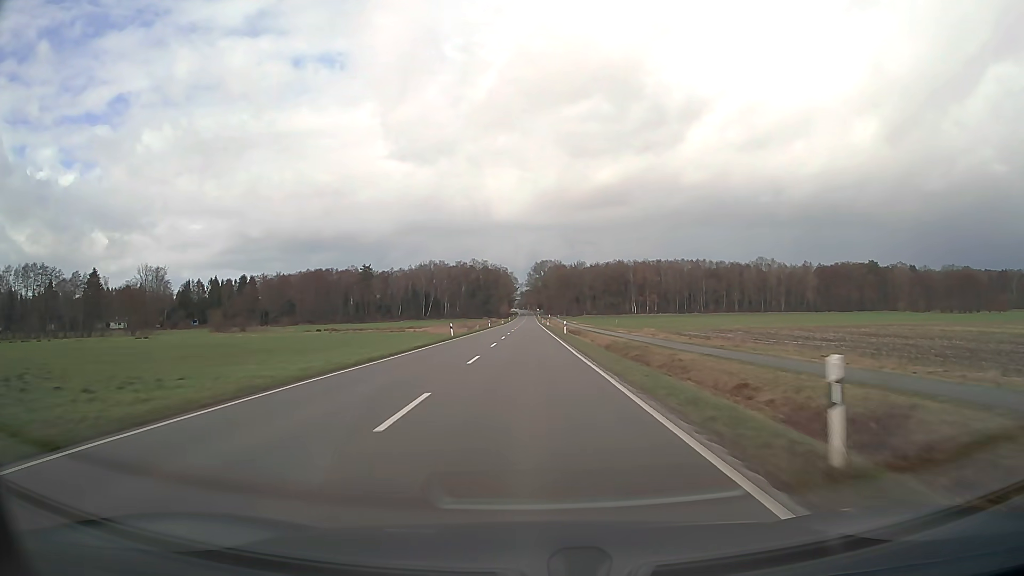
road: secondary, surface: asphalt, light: Day
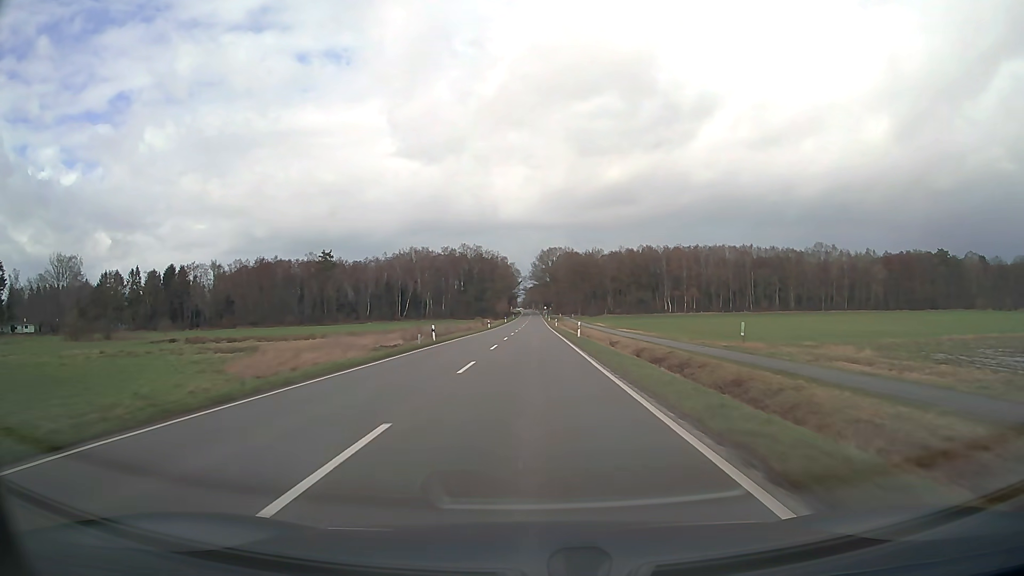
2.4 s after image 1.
(-0.1, +63.4) m; 0°
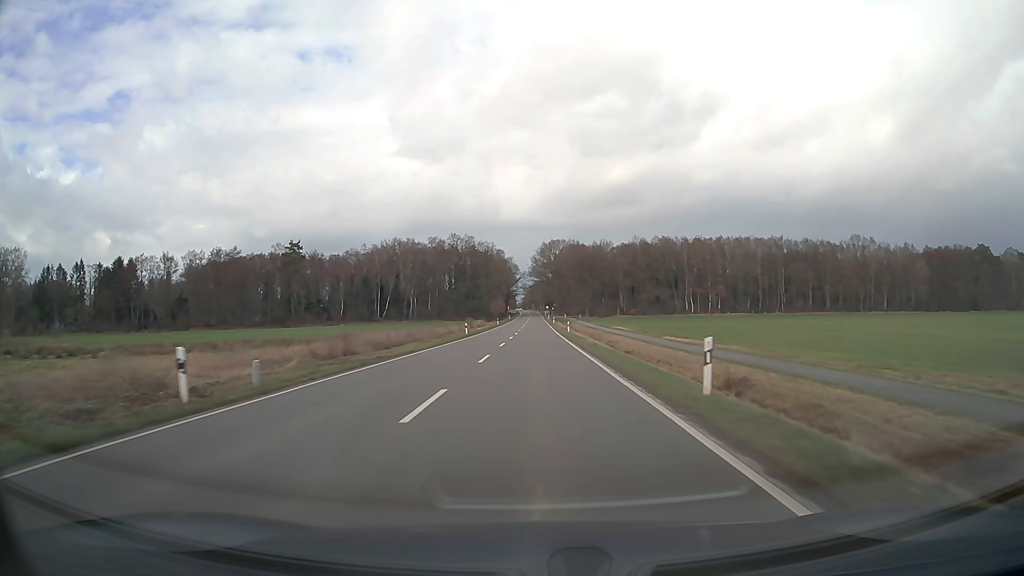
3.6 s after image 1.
(0.0, +31.7) m; 0°
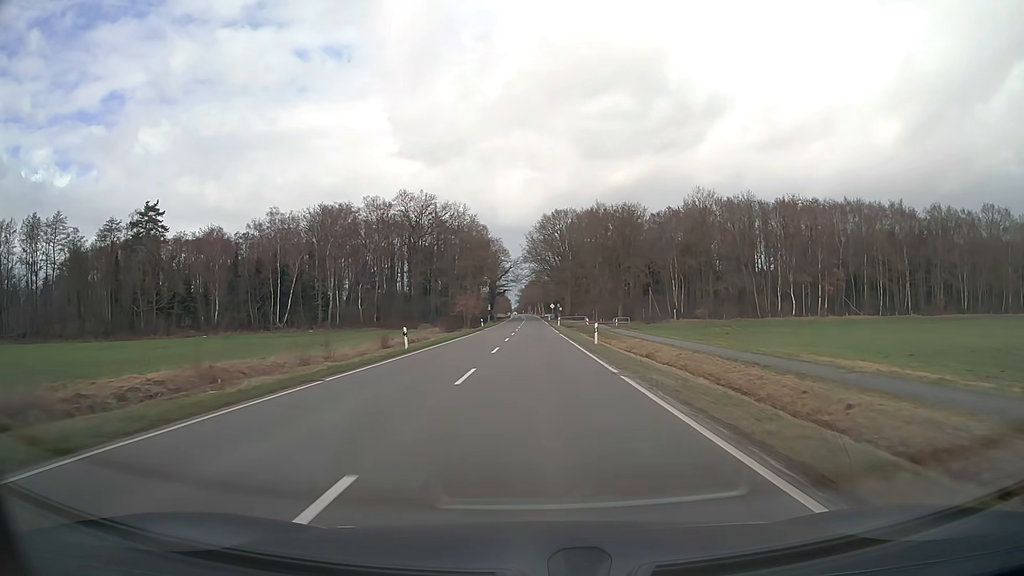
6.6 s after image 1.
(+0.3, +78.9) m; 0°
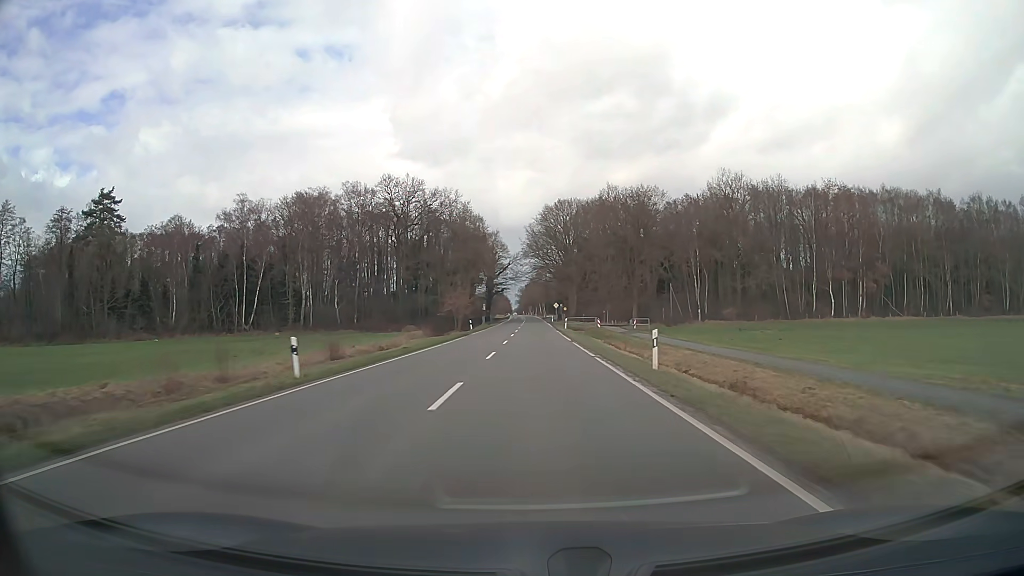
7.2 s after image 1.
(0.0, +15.8) m; 0°
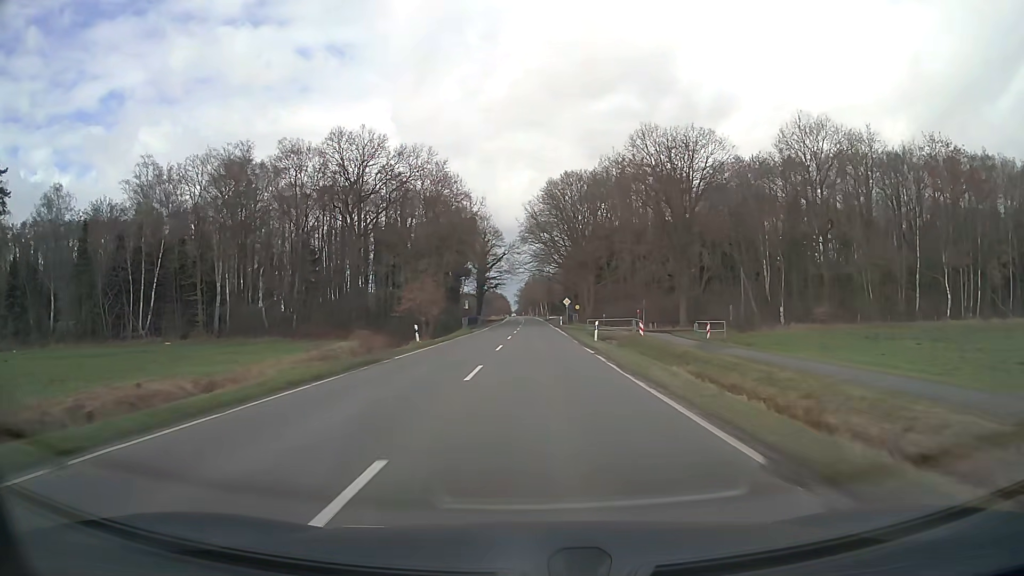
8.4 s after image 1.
(0.0, +31.5) m; 0°
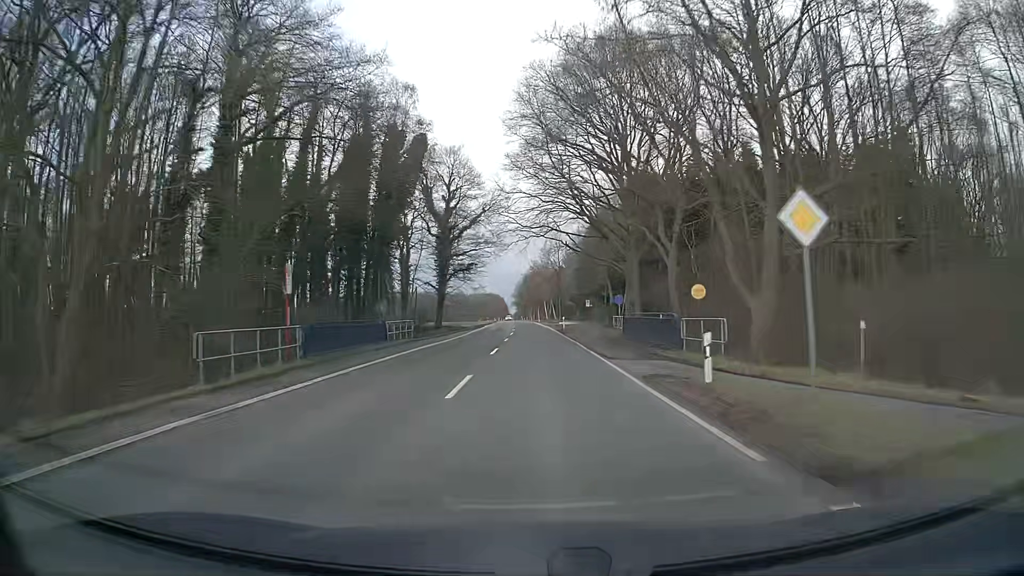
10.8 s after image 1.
(0.0, +63.1) m; 0°
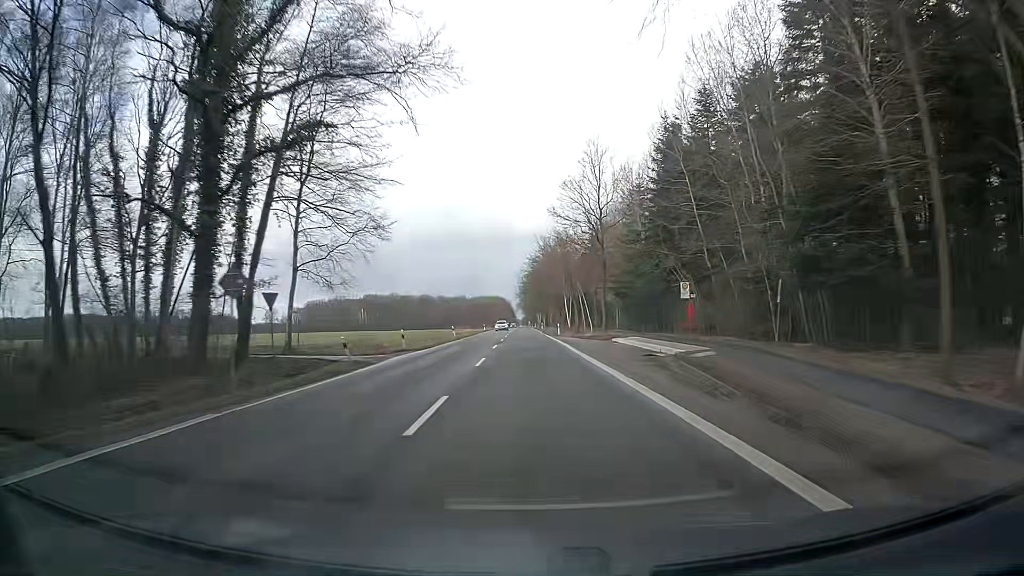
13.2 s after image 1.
(-0.4, +63.1) m; -1°
(0, +10) (0, +20) (0, +30) (0, +40) (0, +50) (0, +60) (-1, +70) (-1, +80) (-1, +90) (-1, +100) m
